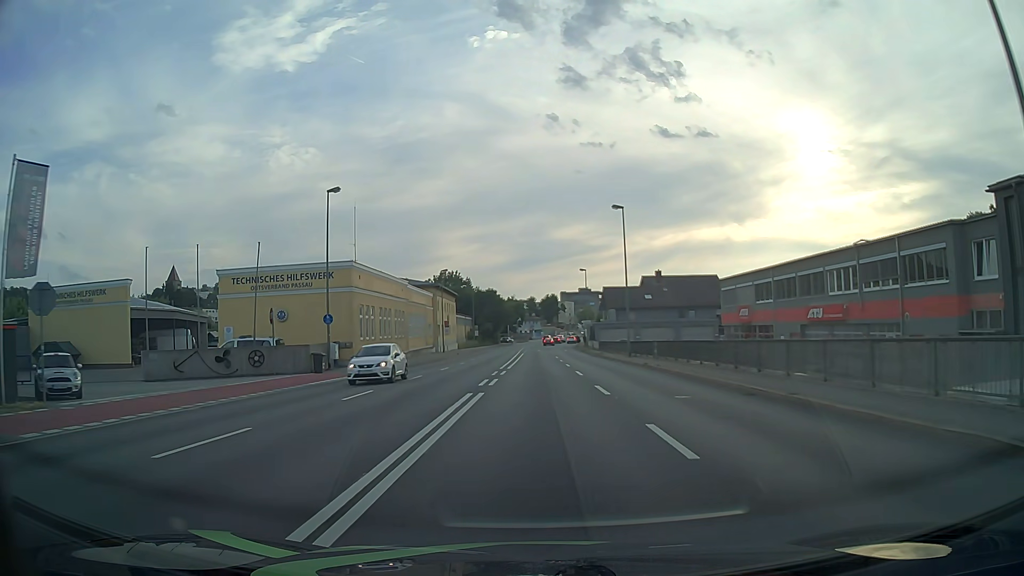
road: primary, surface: asphalt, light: Day
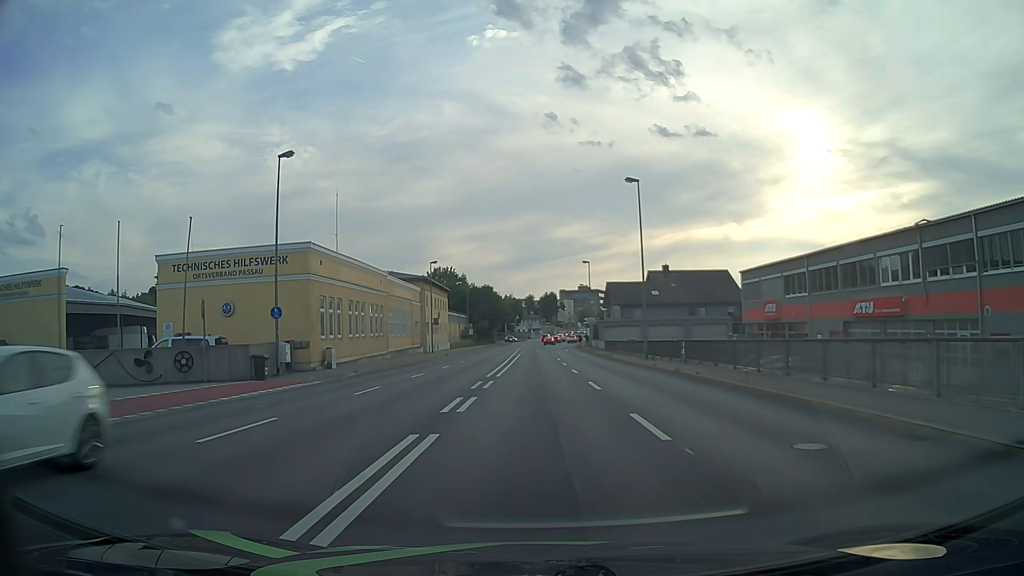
(0.0, +7.7) m; 0°
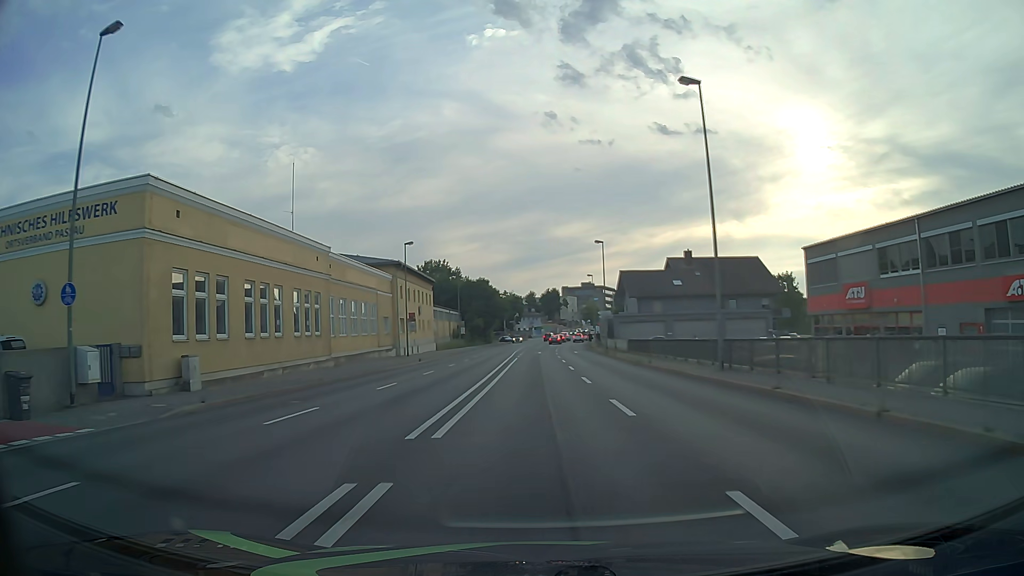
(0.0, +15.3) m; 0°
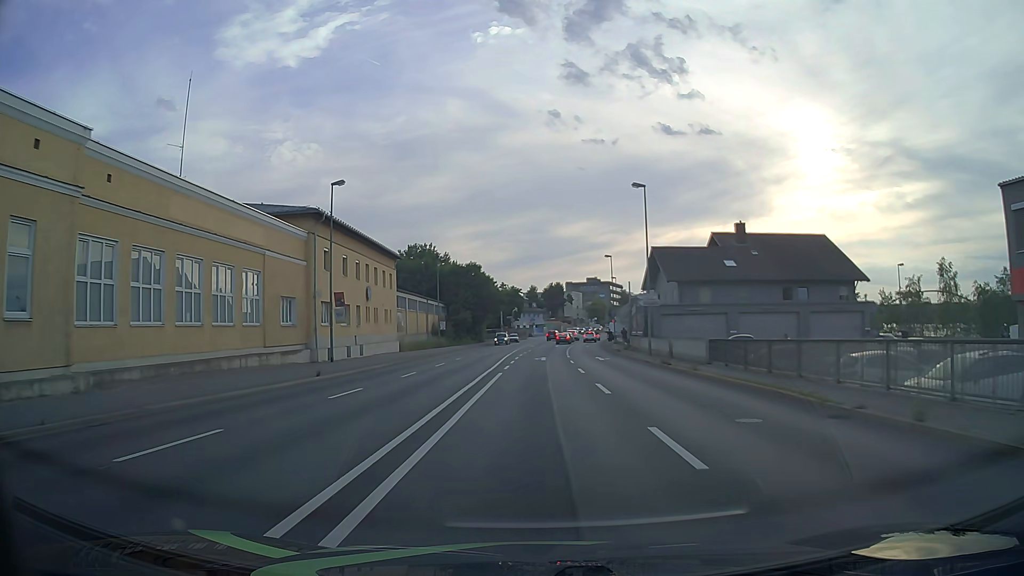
(-0.1, +23.0) m; 0°
(0, +10) (0, +20) (0, +30) (0, +40) (+1, +50) (+1, +60) (+2, +70) (+2, +80) (+3, +90) (+4, +100) m
